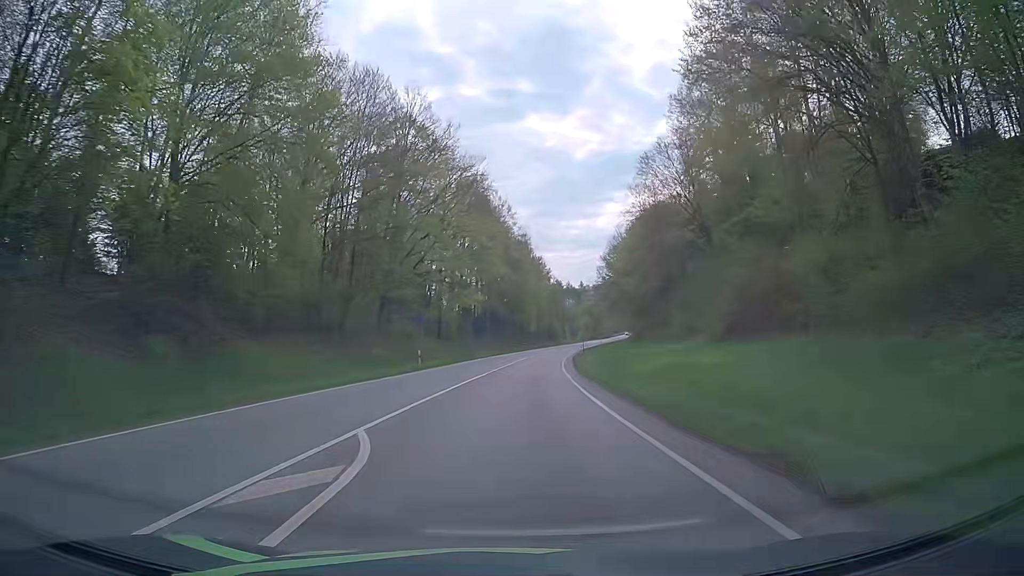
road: primary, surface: asphalt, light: Day
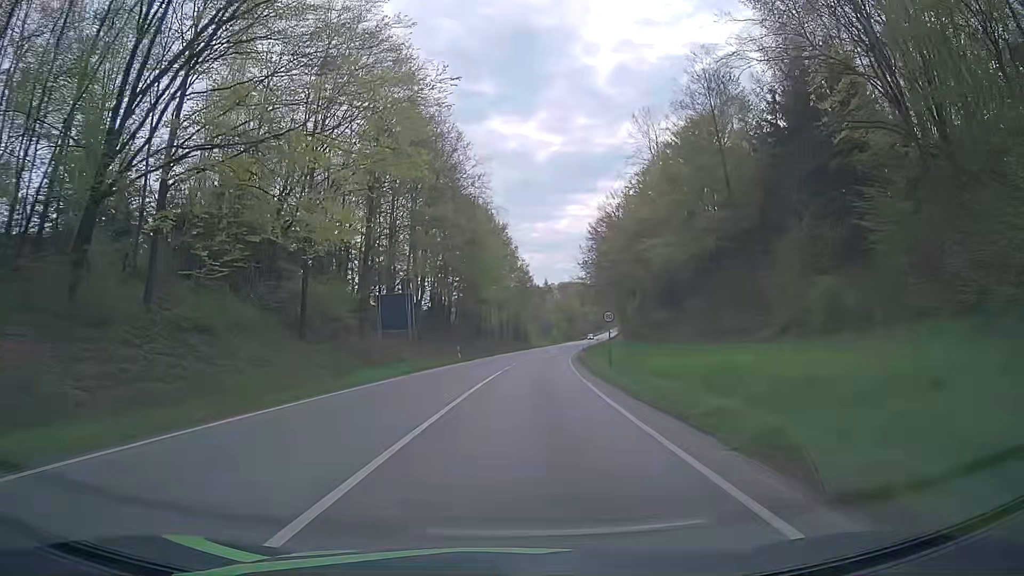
(+0.5, +38.7) m; +3°
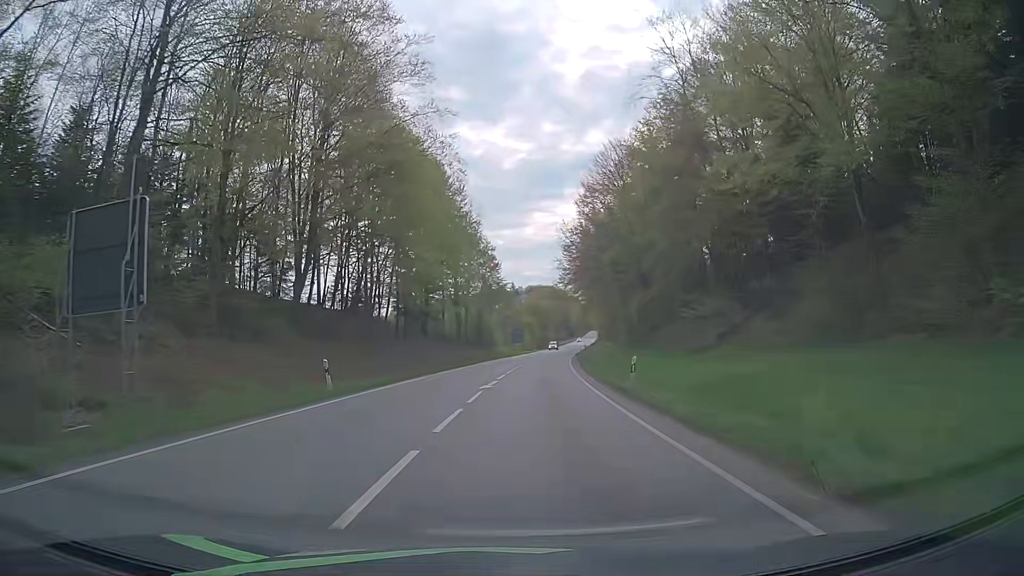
(+0.6, +29.5) m; +2°
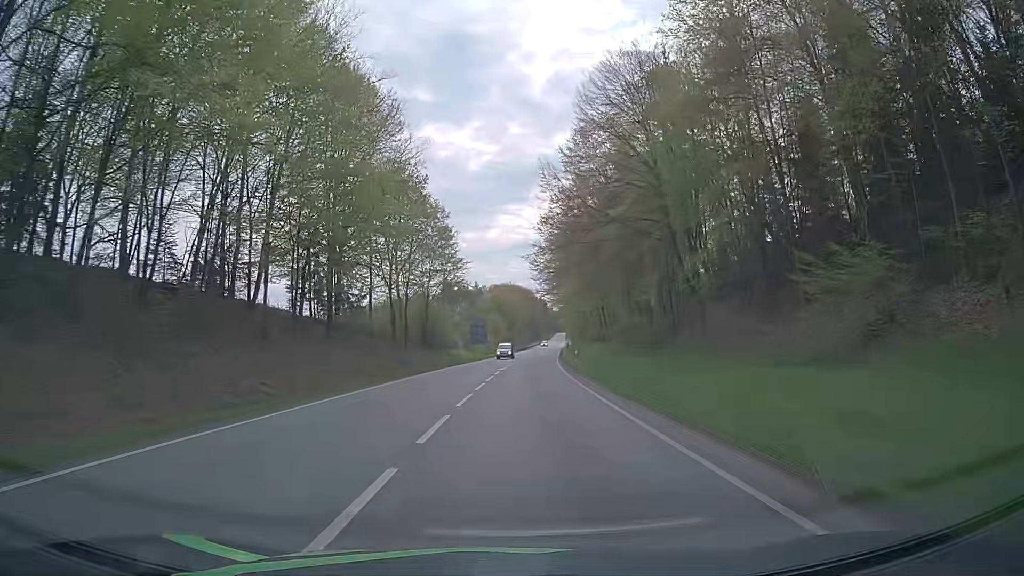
(+0.6, +25.6) m; +3°
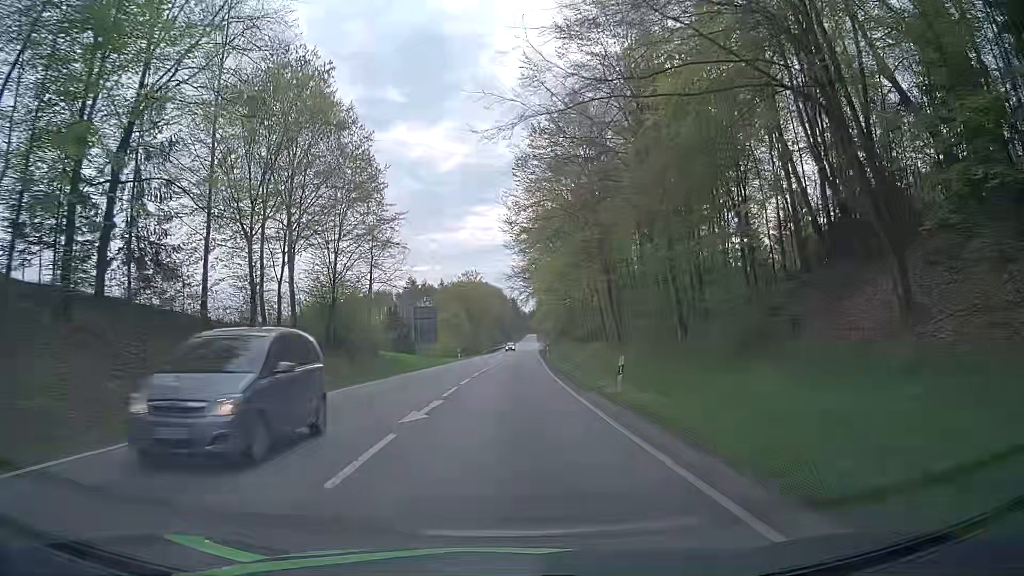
(+0.9, +27.2) m; +3°
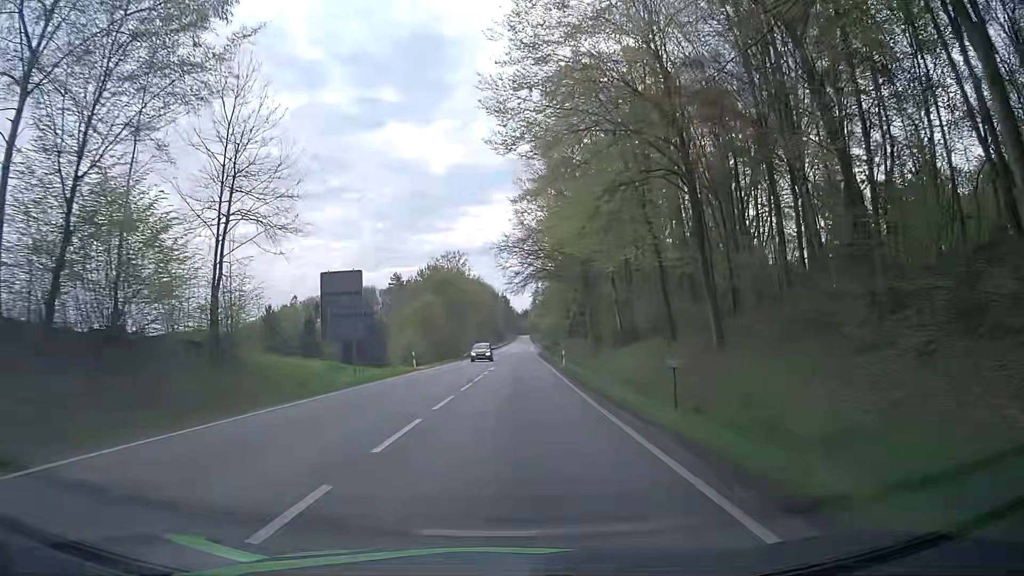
(+0.3, +27.8) m; +2°
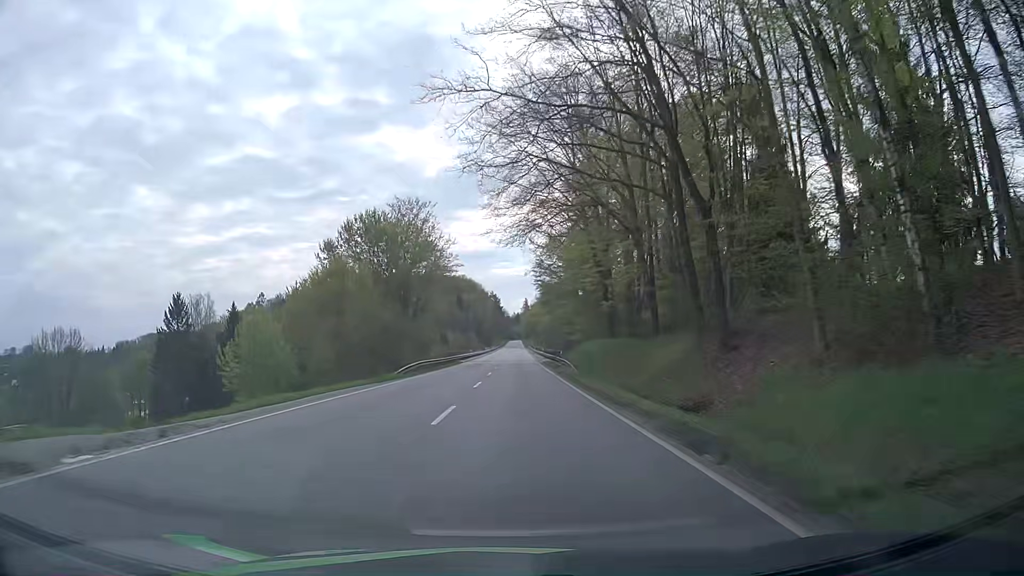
(+0.4, +39.4) m; 0°
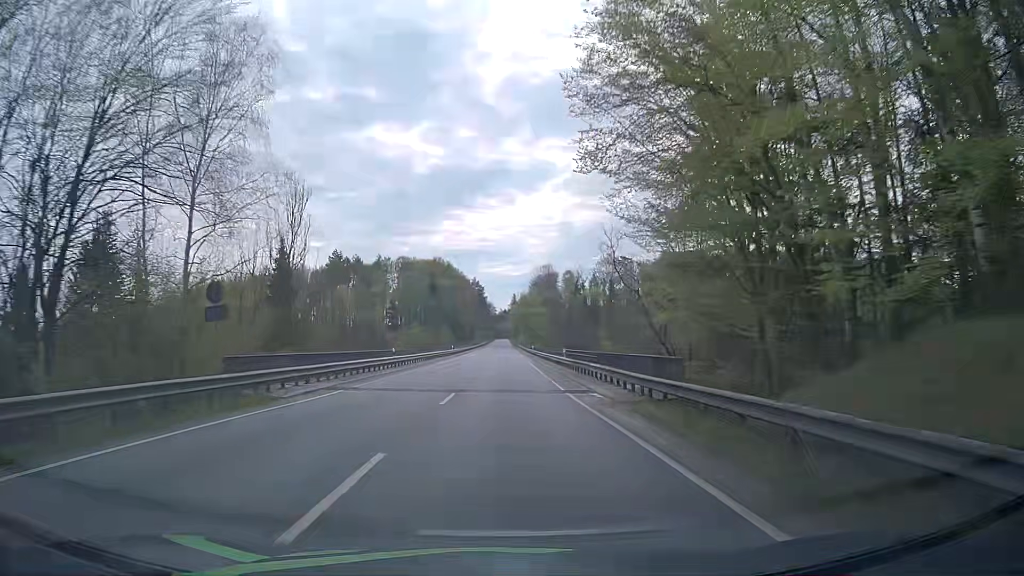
(+1.4, +55.6) m; +2°
(0, +10) (0, +20) (0, +30) (0, +40) (0, +50) (0, +60) (0, +70) (0, +80) (0, +90) (0, +100) m
